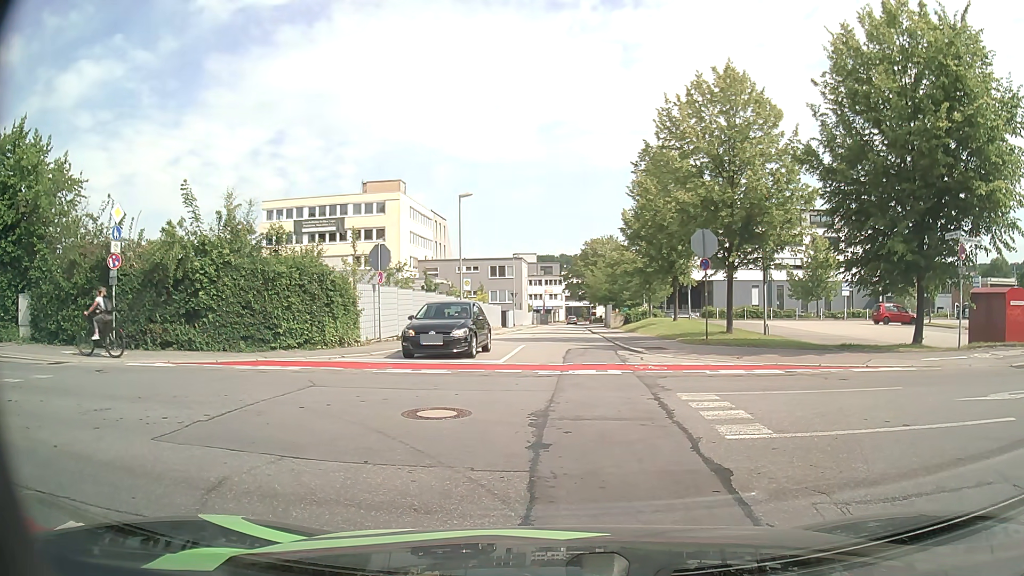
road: residential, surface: asphalt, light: Day
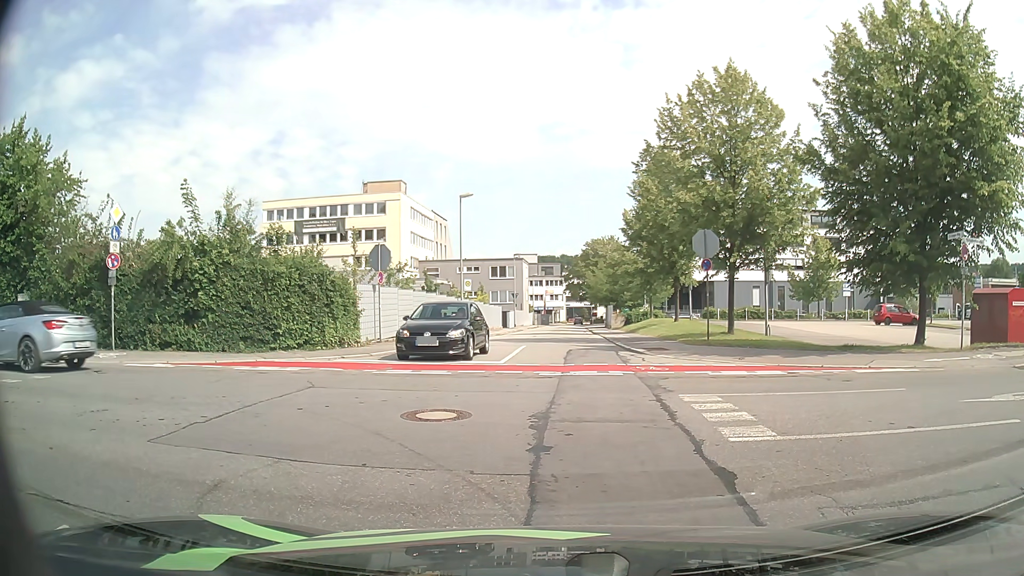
(0.0, +0.2) m; 0°
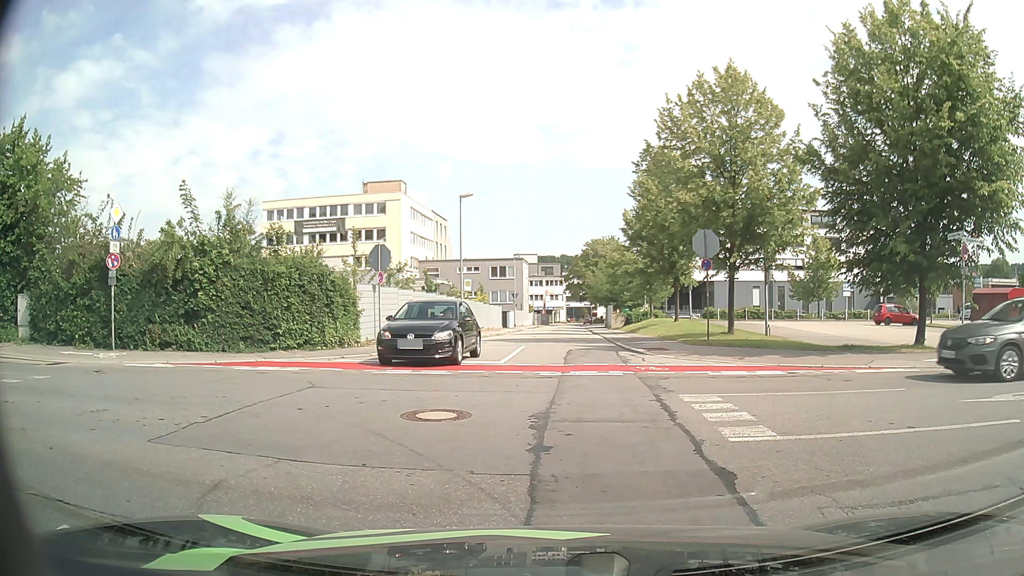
(0.0, 0.0) m; 0°
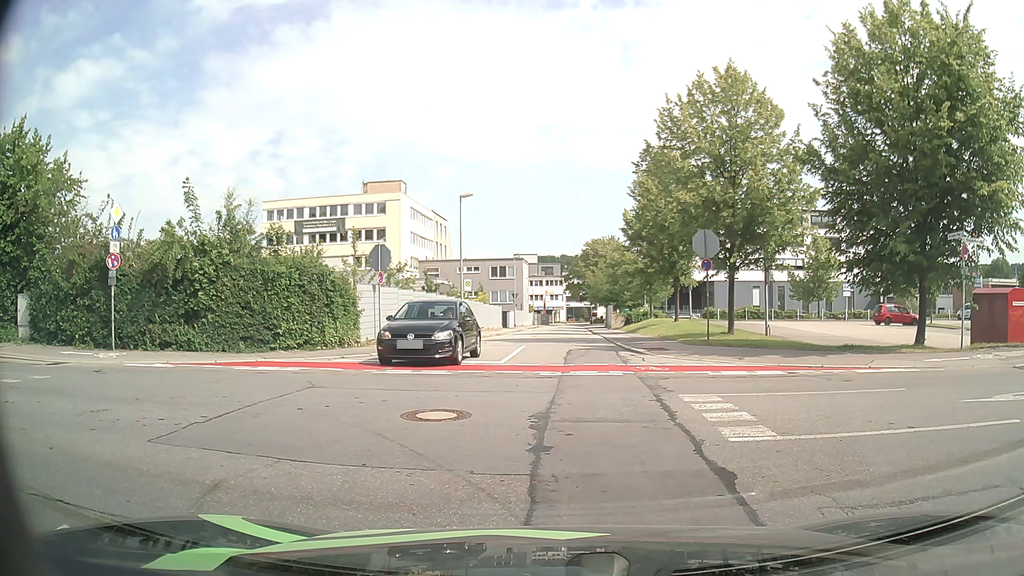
(0.0, 0.0) m; 0°
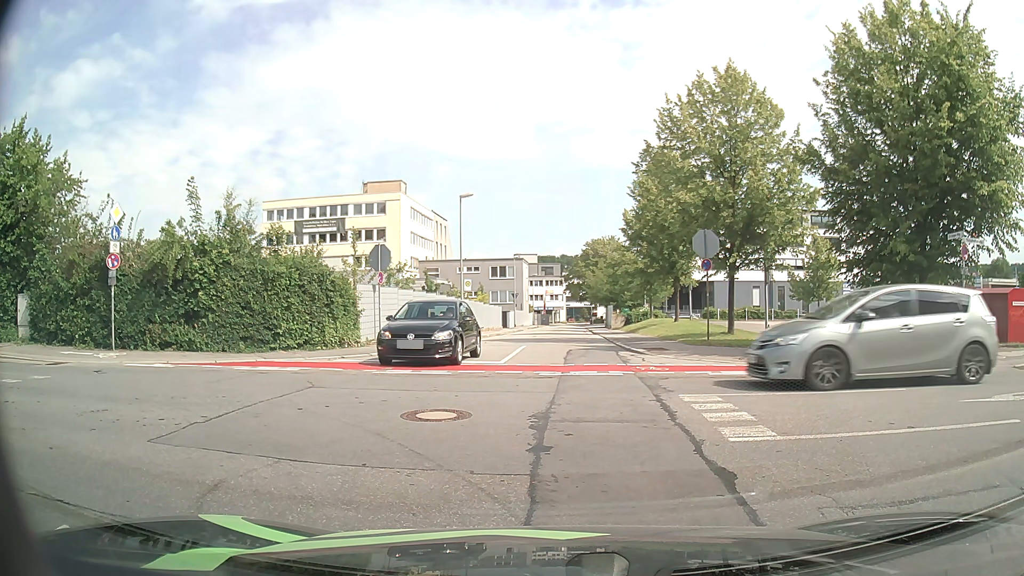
(0.0, 0.0) m; 0°
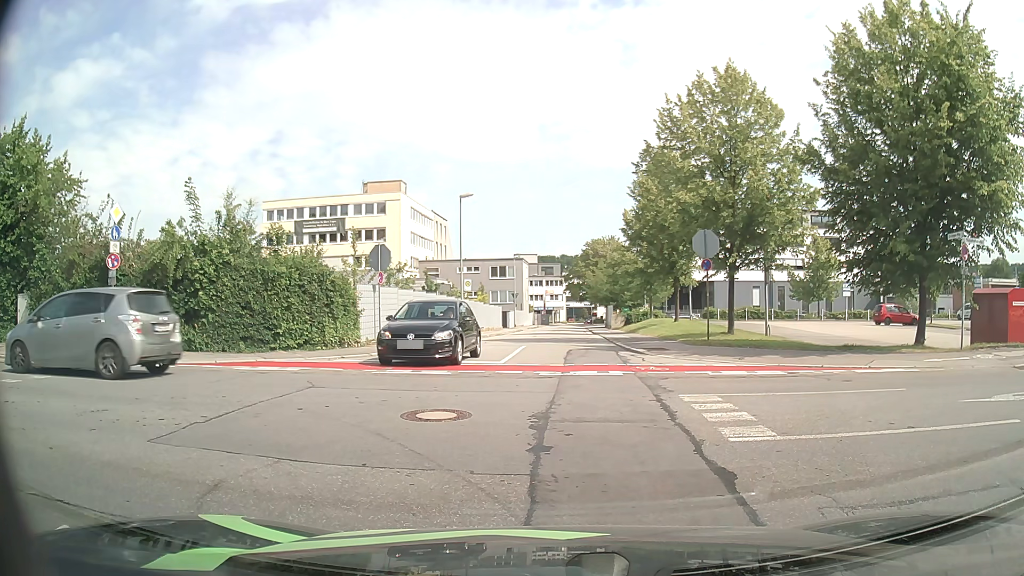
(0.0, 0.0) m; 0°
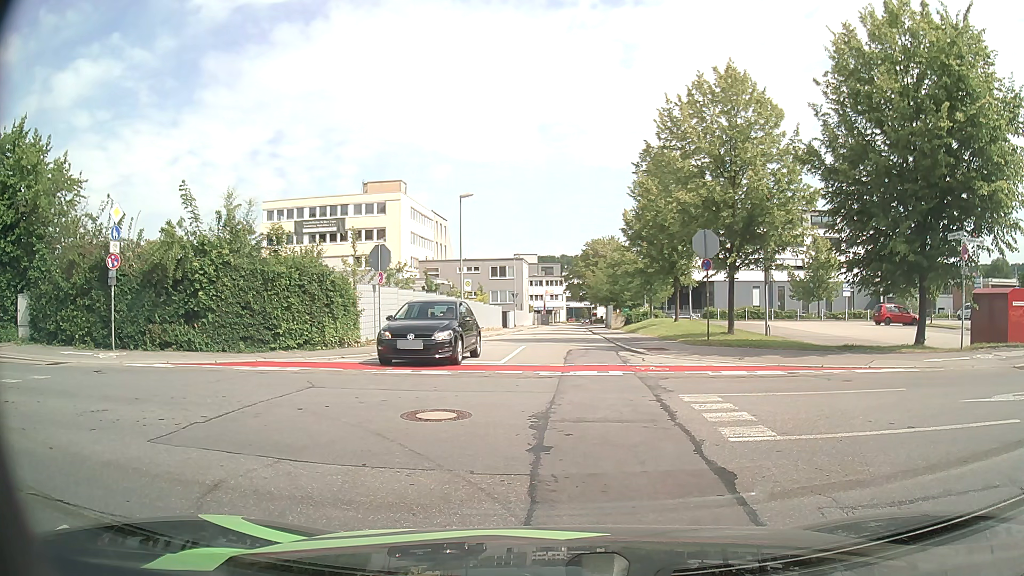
(0.0, 0.0) m; 0°
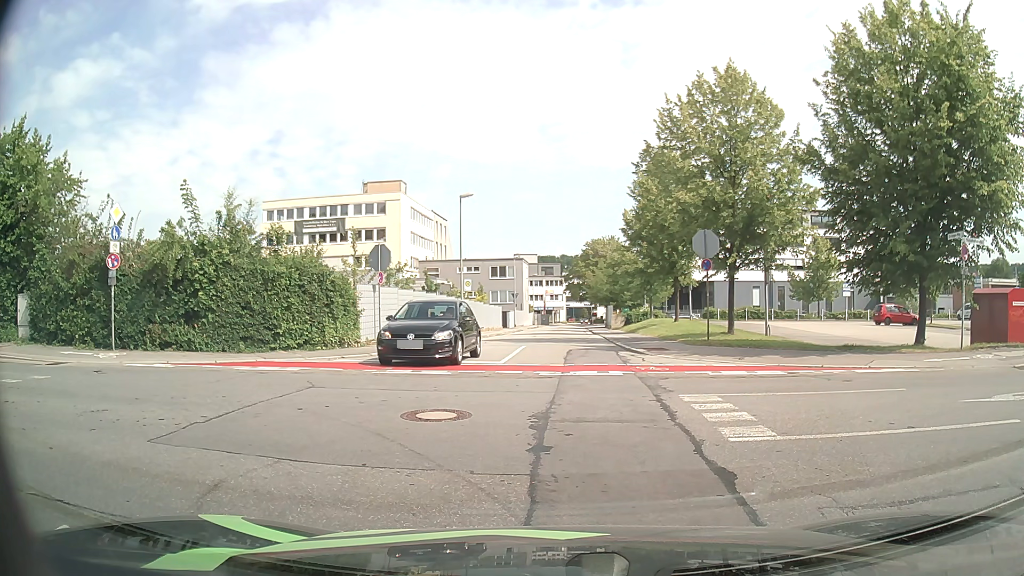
(0.0, 0.0) m; 0°
